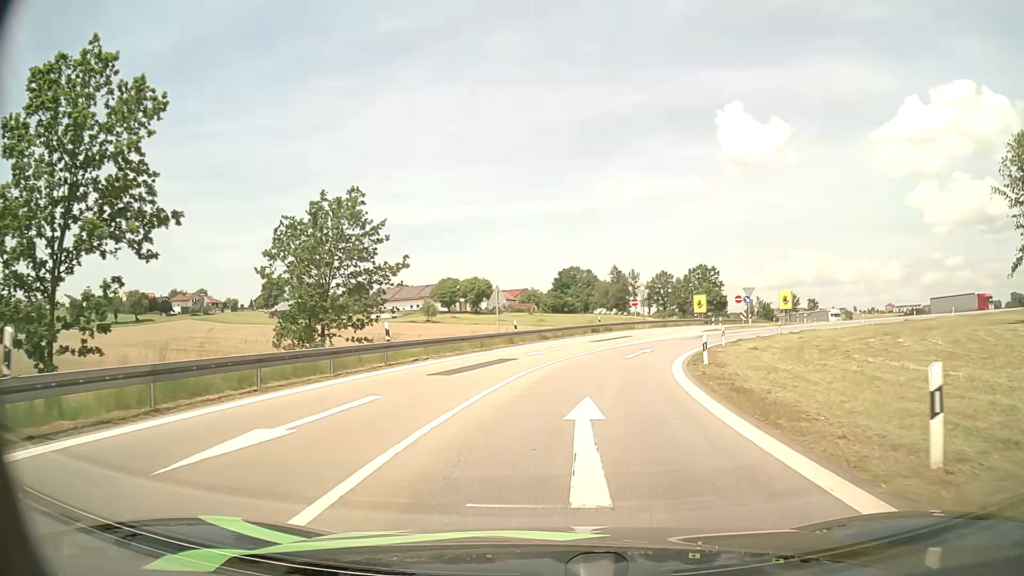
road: motorway_link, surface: asphalt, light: Day
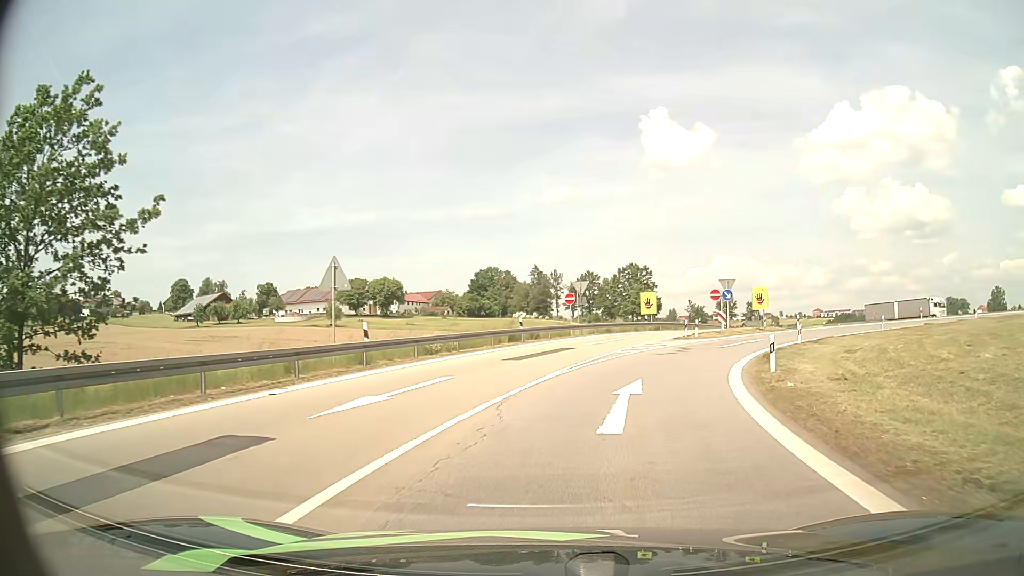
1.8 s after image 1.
(+1.0, +17.5) m; +7°
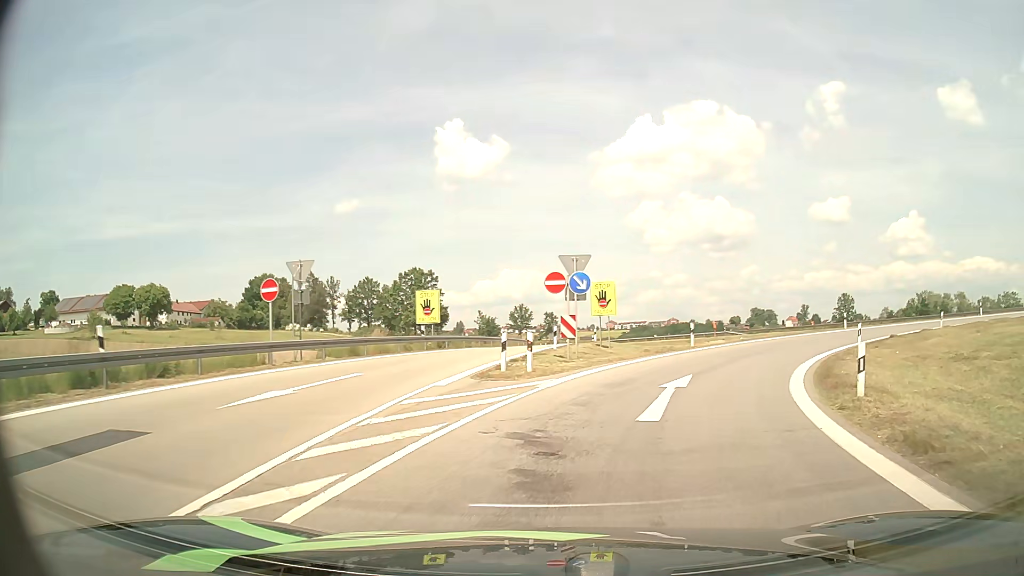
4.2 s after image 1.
(+3.1, +21.5) m; +18°
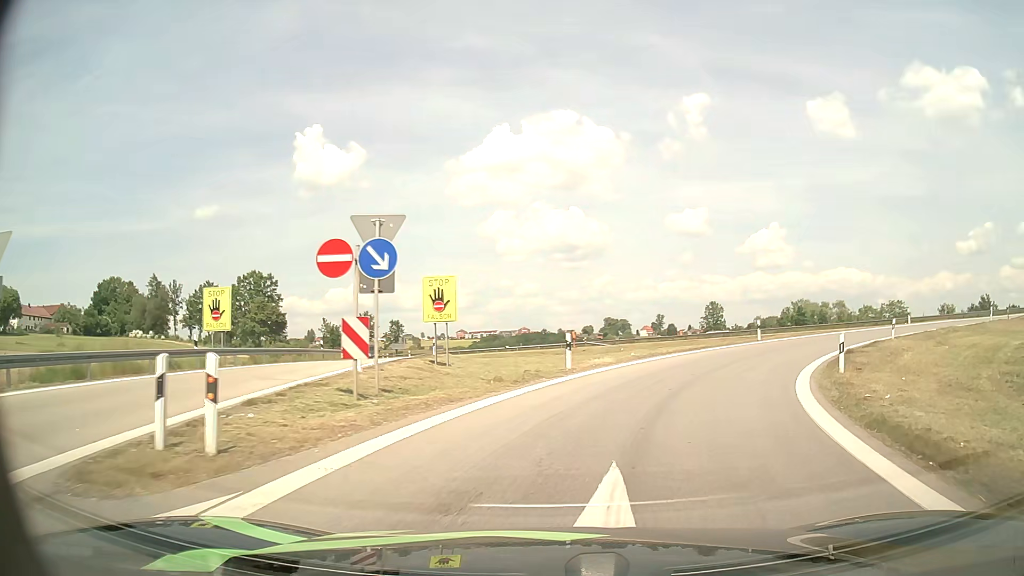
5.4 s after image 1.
(+1.0, +10.1) m; +12°
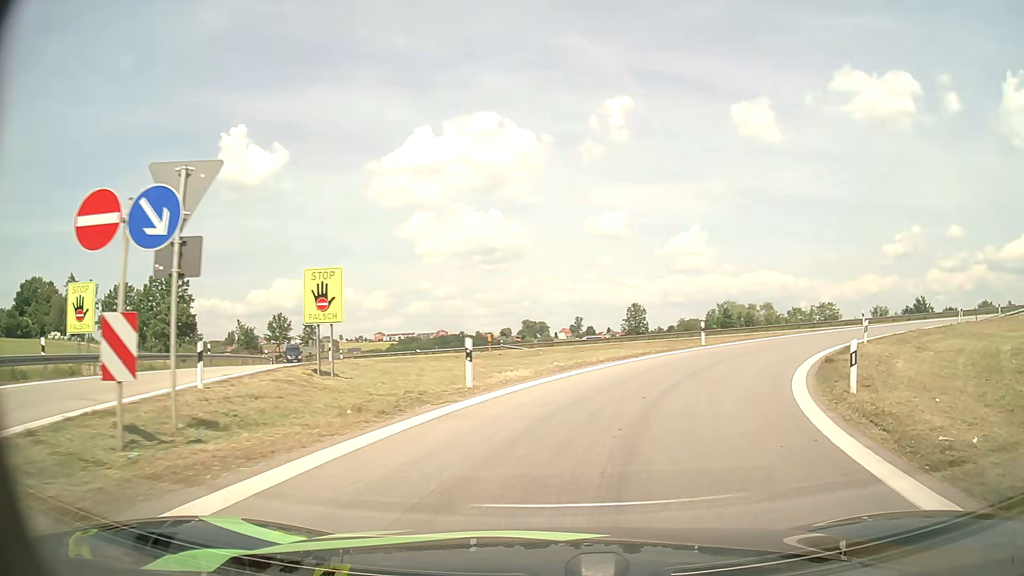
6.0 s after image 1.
(+0.3, +5.1) m; +7°
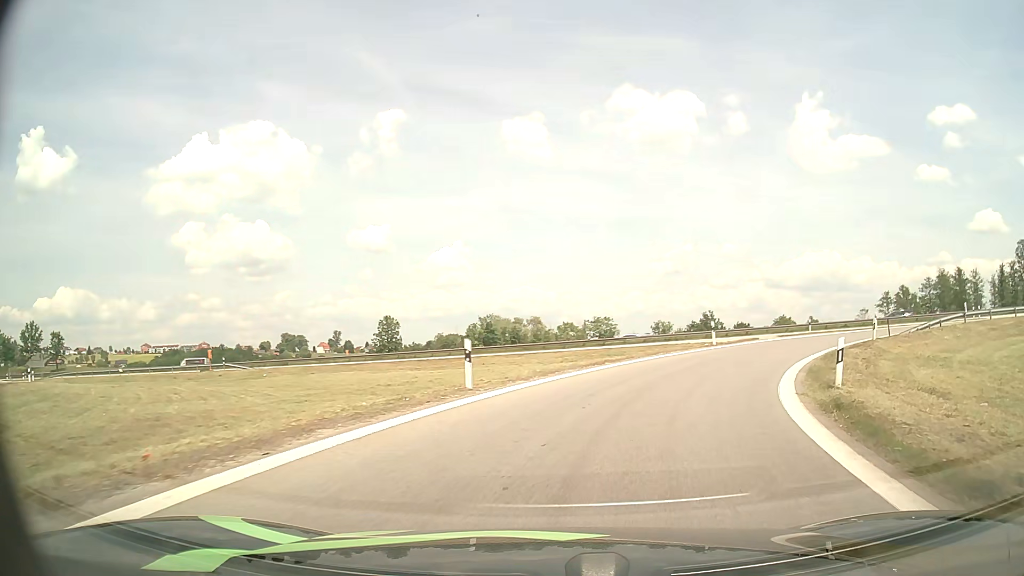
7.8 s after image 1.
(+2.8, +15.1) m; +20°
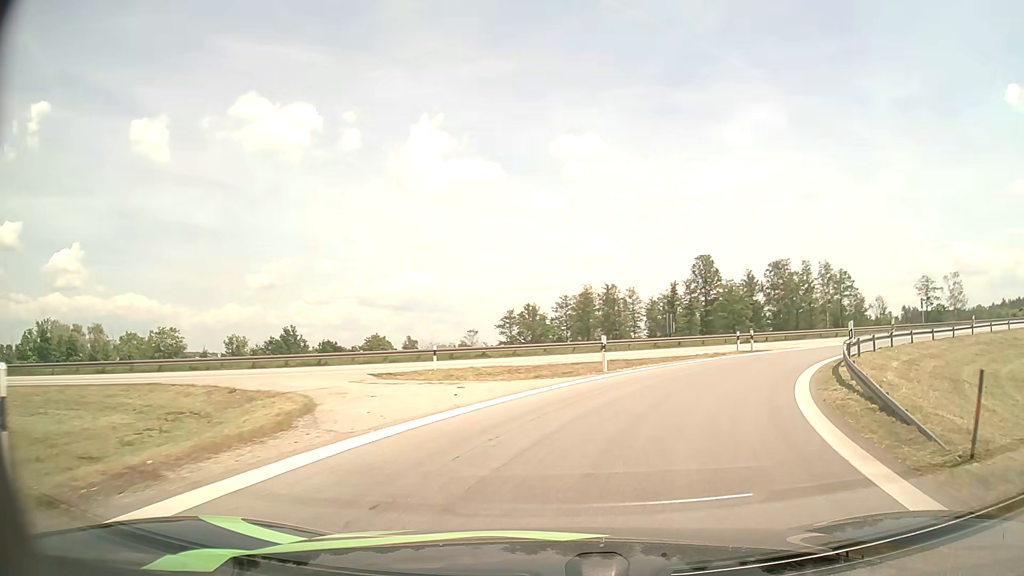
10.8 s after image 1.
(+7.7, +24.9) m; +35°
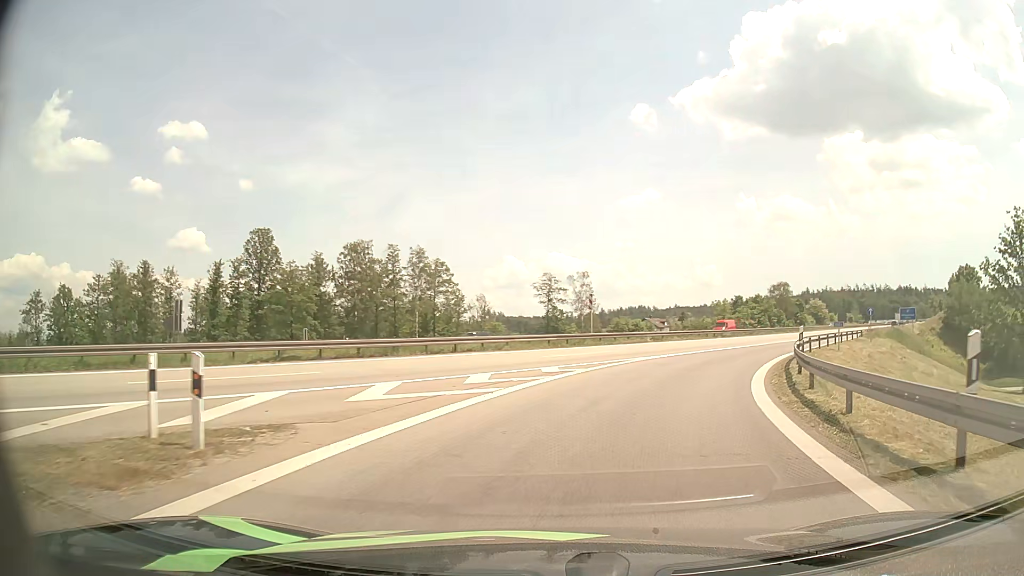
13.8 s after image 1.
(+8.2, +25.1) m; +36°
(+1, +10) (+4, +20) (+8, +29) (+12, +38) (+18, +46) (+23, +54) (+29, +63) (+34, +71) (+40, +79) (+45, +88) m
